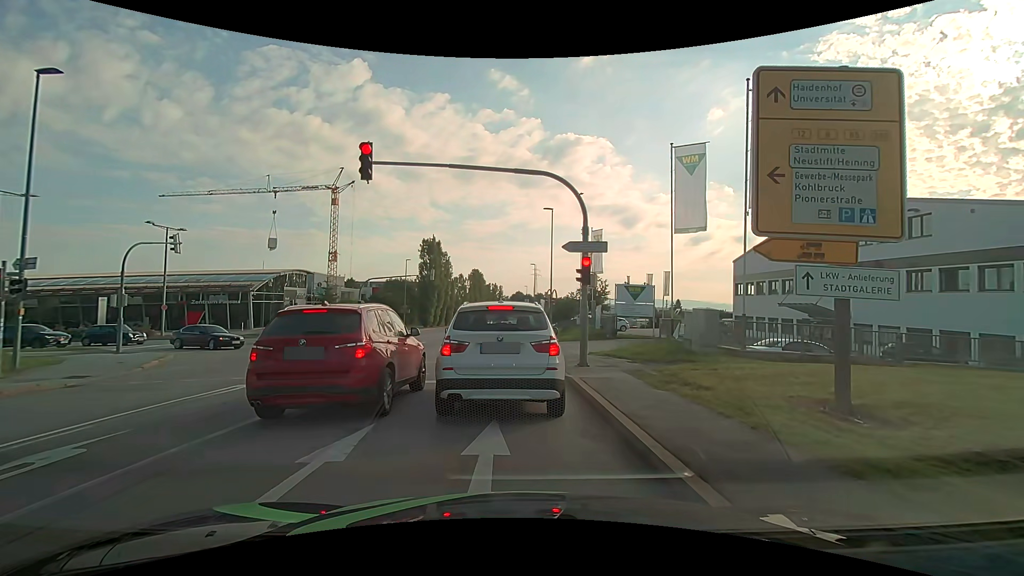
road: secondary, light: Day
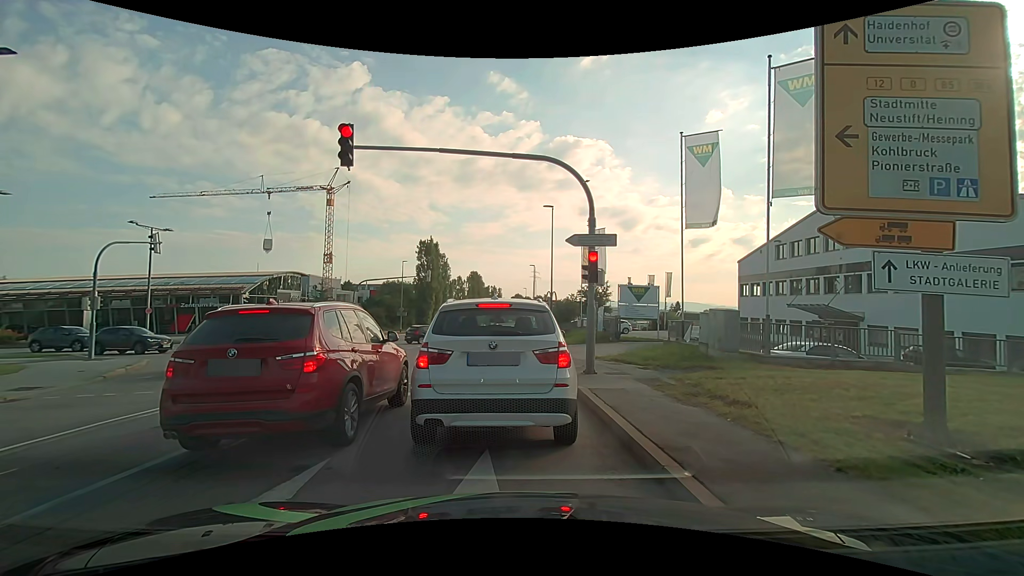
(0.0, +1.5) m; +1°
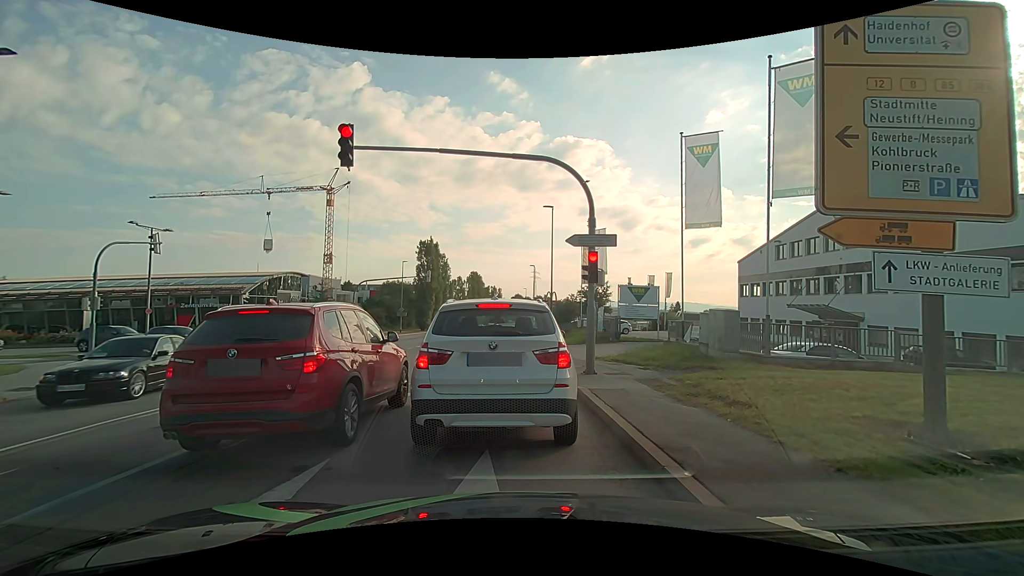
(0.0, 0.0) m; 0°
(0, +10) (-1, +20) (-1, +30) (-1, +40) (-2, +50) (-2, +60) (-3, +70) (-3, +80) (-3, +90) (-4, +100) m
